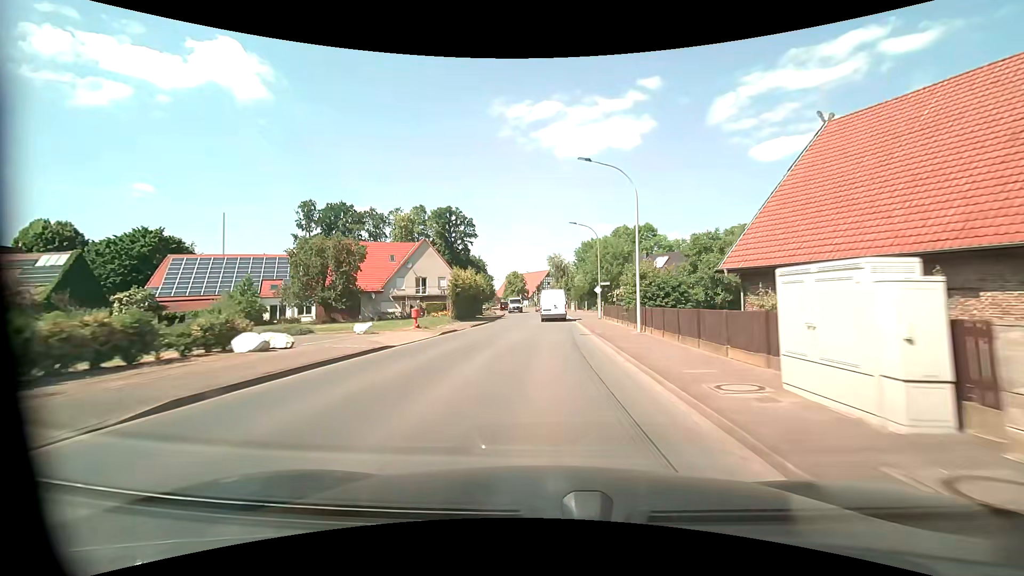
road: tertiary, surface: asphalt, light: Day
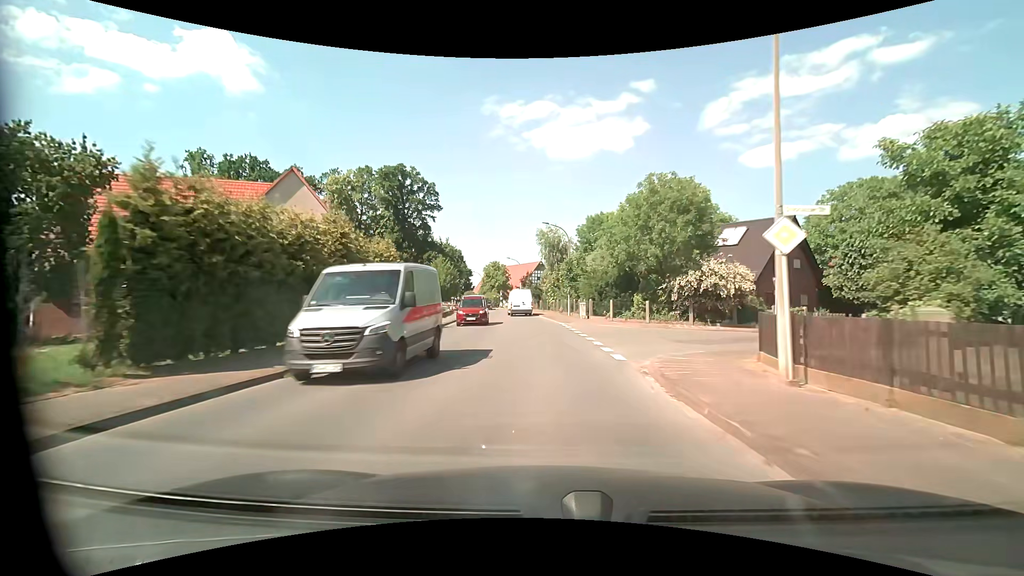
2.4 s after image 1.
(+0.2, +31.1) m; +1°
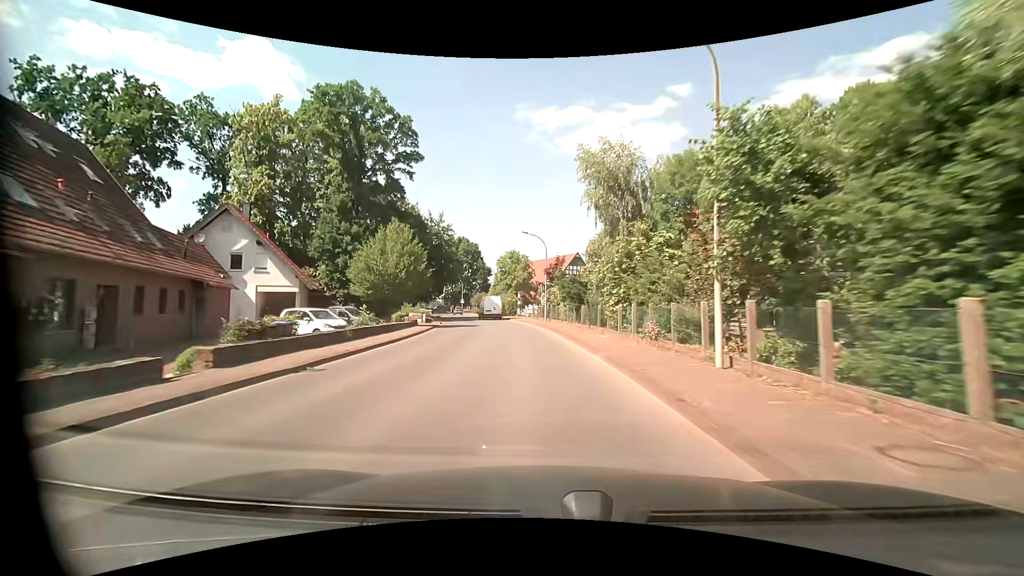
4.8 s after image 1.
(-0.6, +30.9) m; -4°
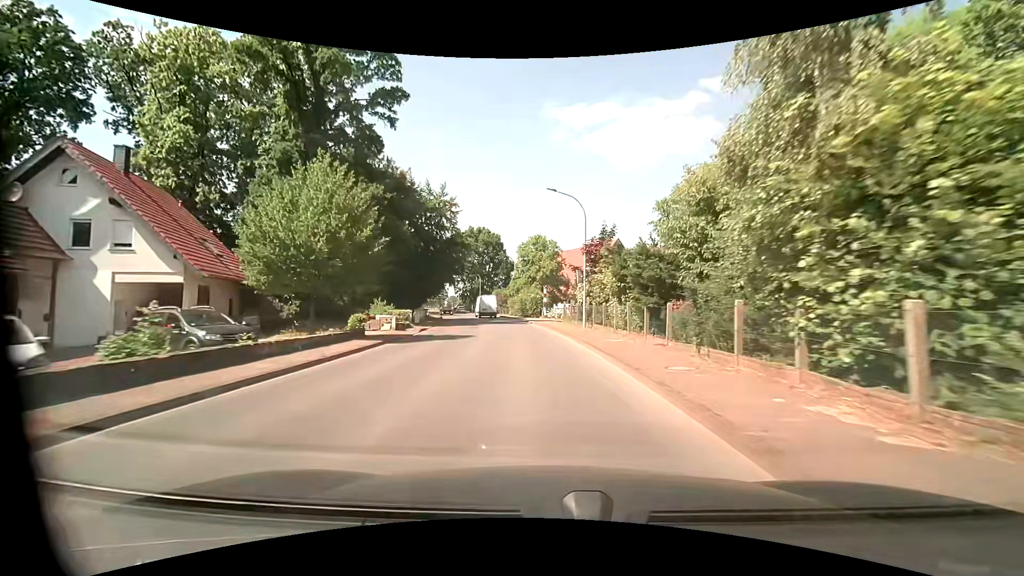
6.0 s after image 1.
(-0.4, +15.4) m; -3°
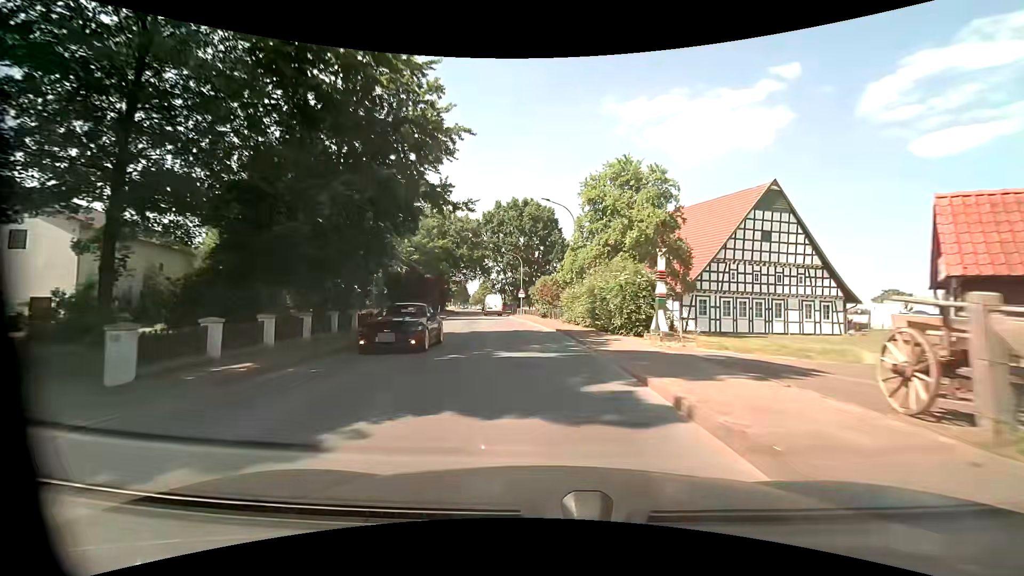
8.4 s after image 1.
(-1.8, +30.9) m; -7°
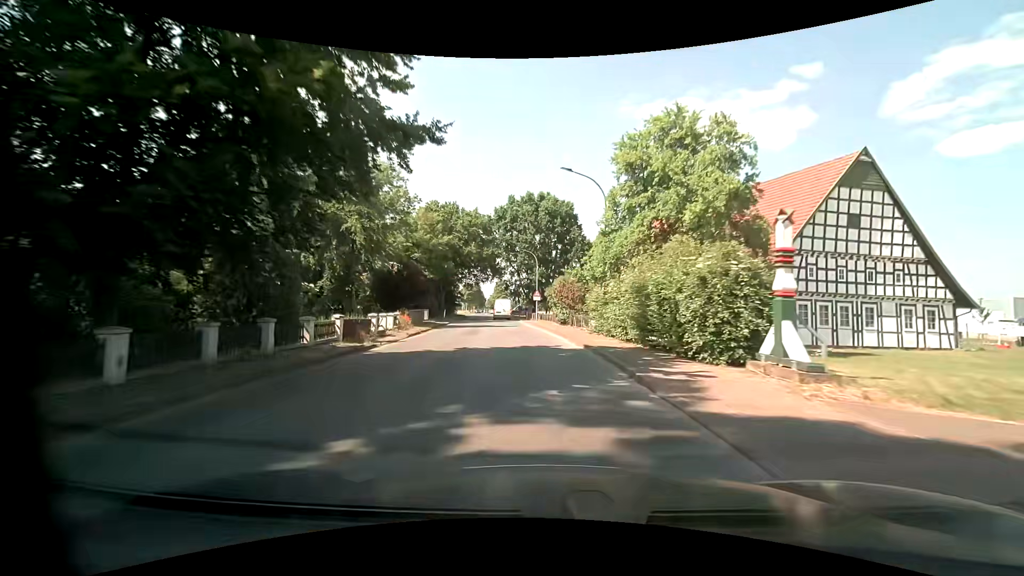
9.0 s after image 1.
(-0.1, +7.7) m; -2°
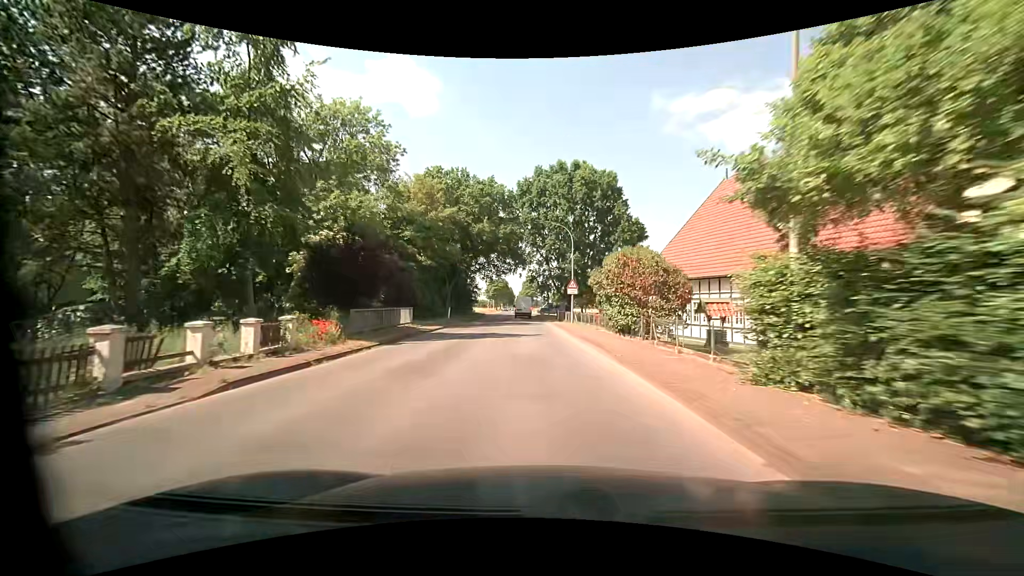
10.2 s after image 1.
(-0.5, +15.5) m; -4°
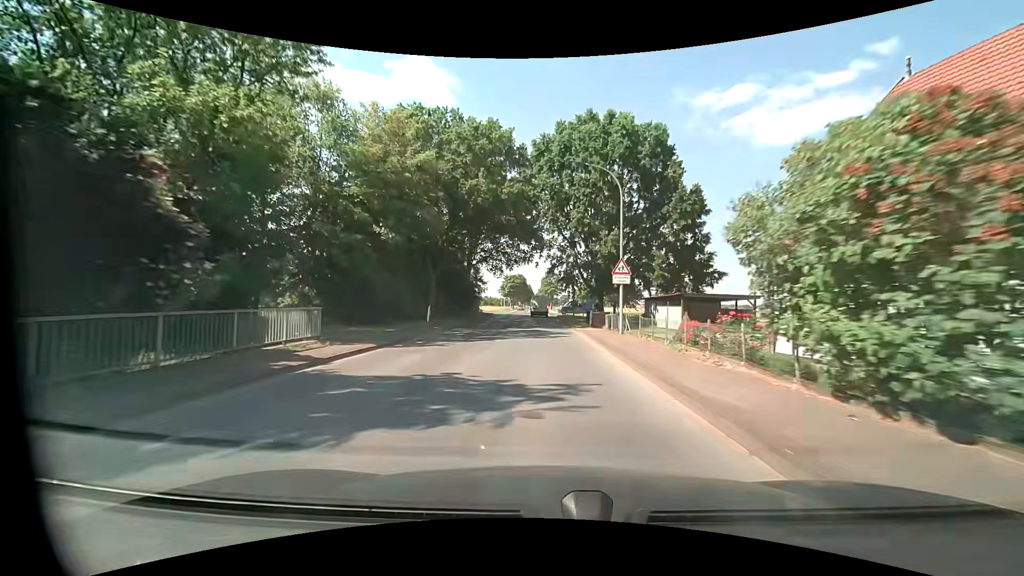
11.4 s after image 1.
(-0.3, +15.6) m; -2°
(0, +10) (0, +20) (0, +30) (-1, +40) (-1, +50) (-1, +60) (-1, +70) (-1, +80) (-1, +90) (-1, +100) m
